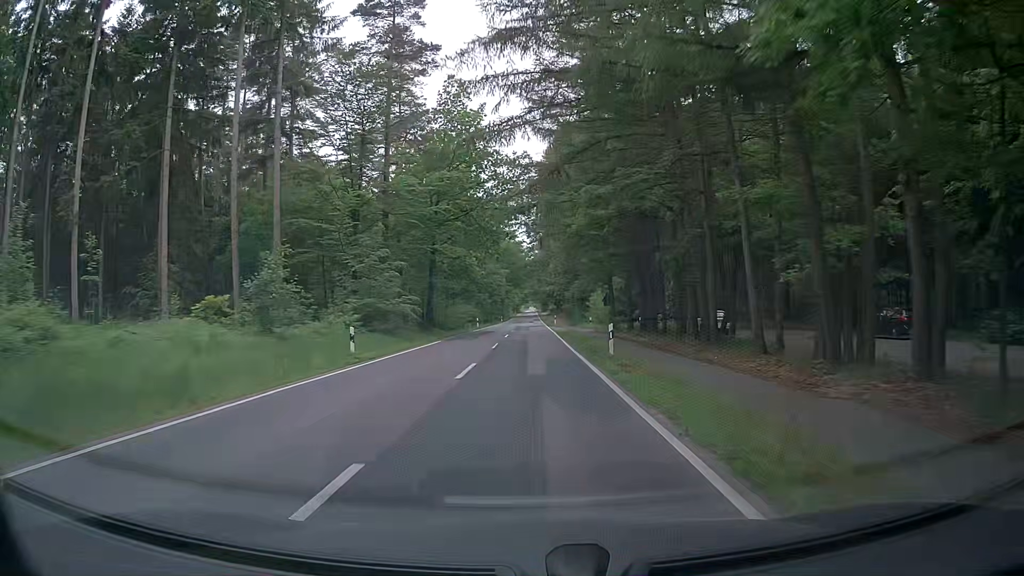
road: tertiary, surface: asphalt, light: Day
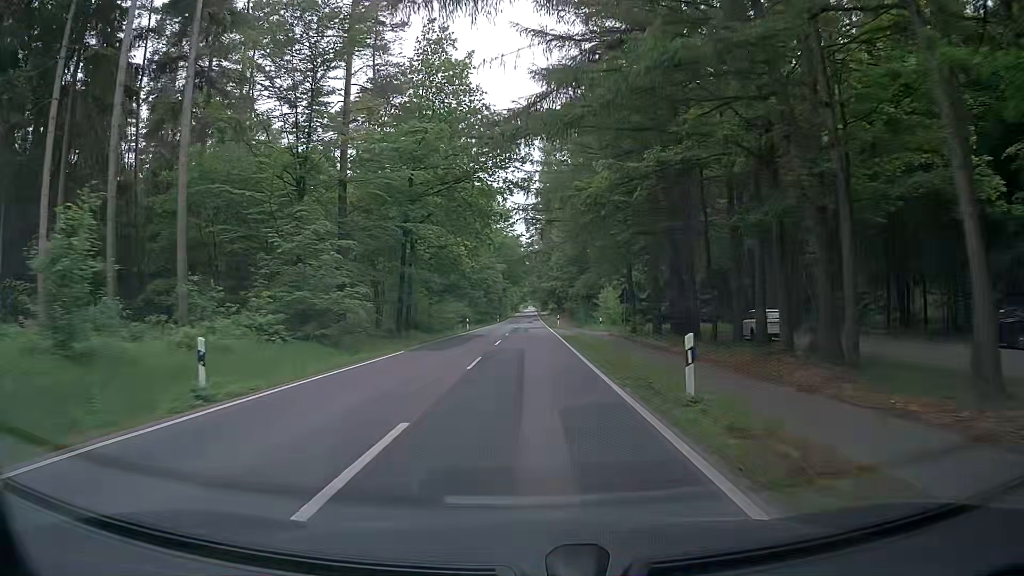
(-0.1, +10.0) m; -1°
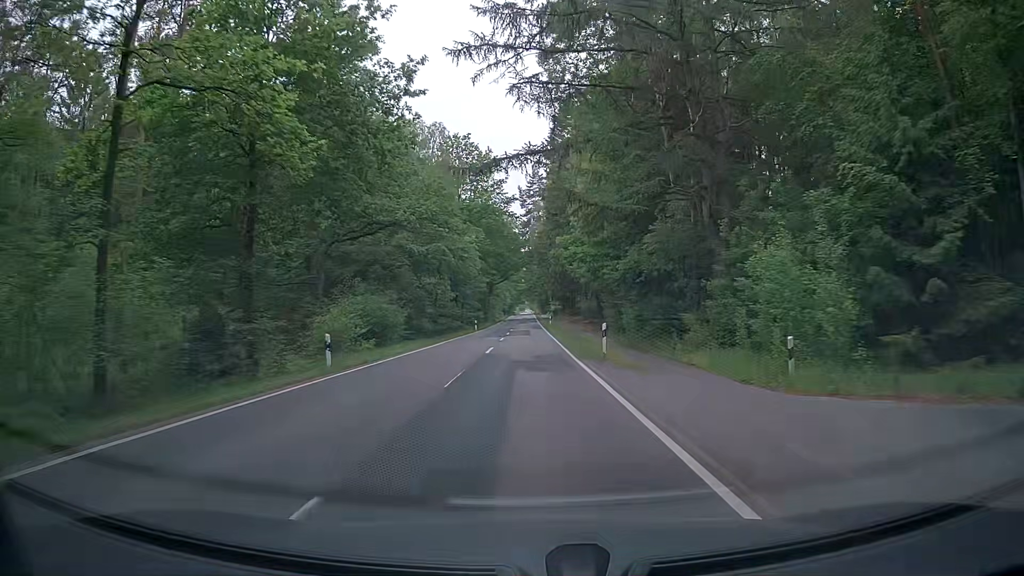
(+0.3, +39.9) m; +1°
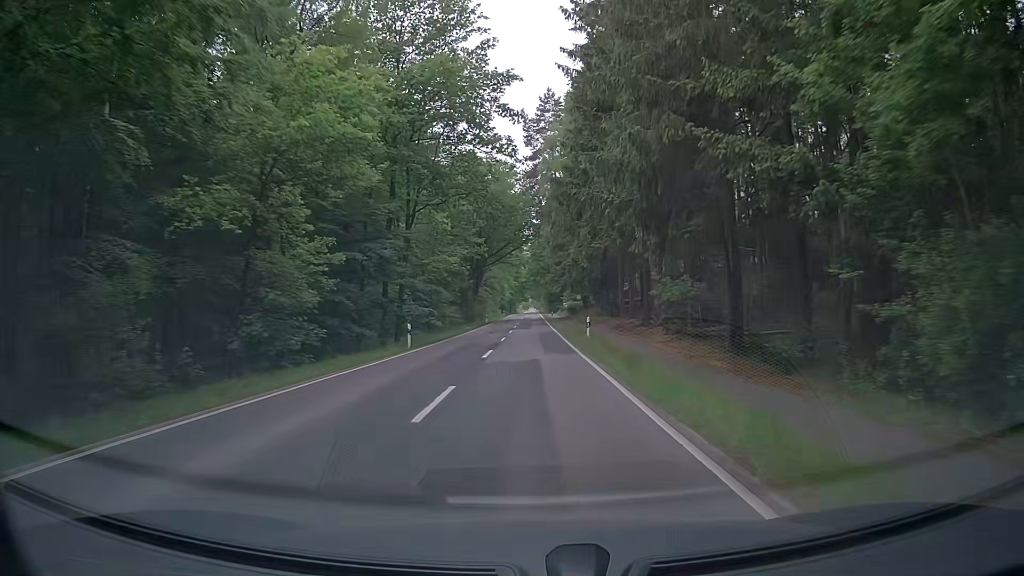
(-0.8, +41.2) m; -1°
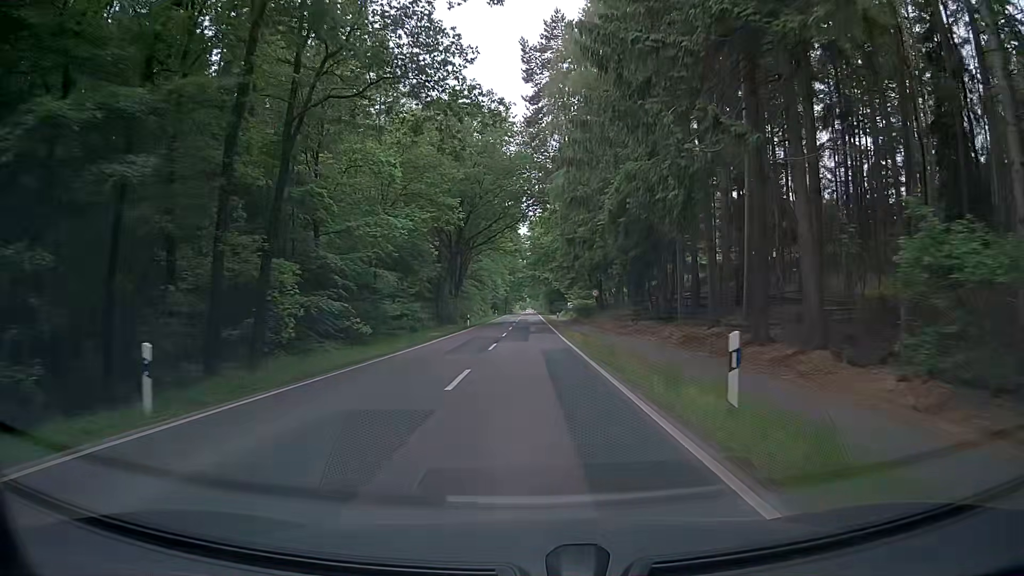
(-0.1, +21.0) m; 0°
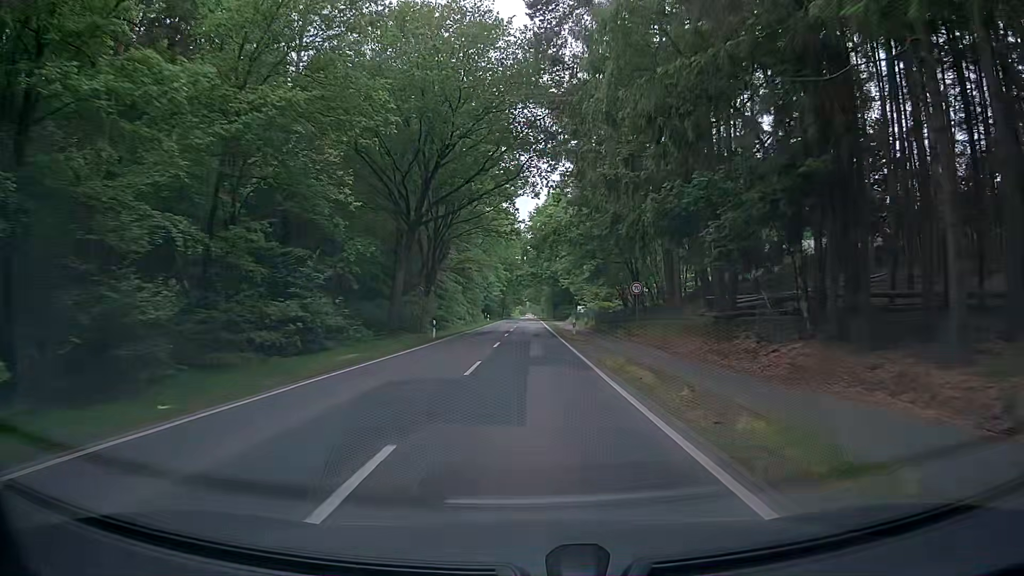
(+0.3, +21.2) m; +1°
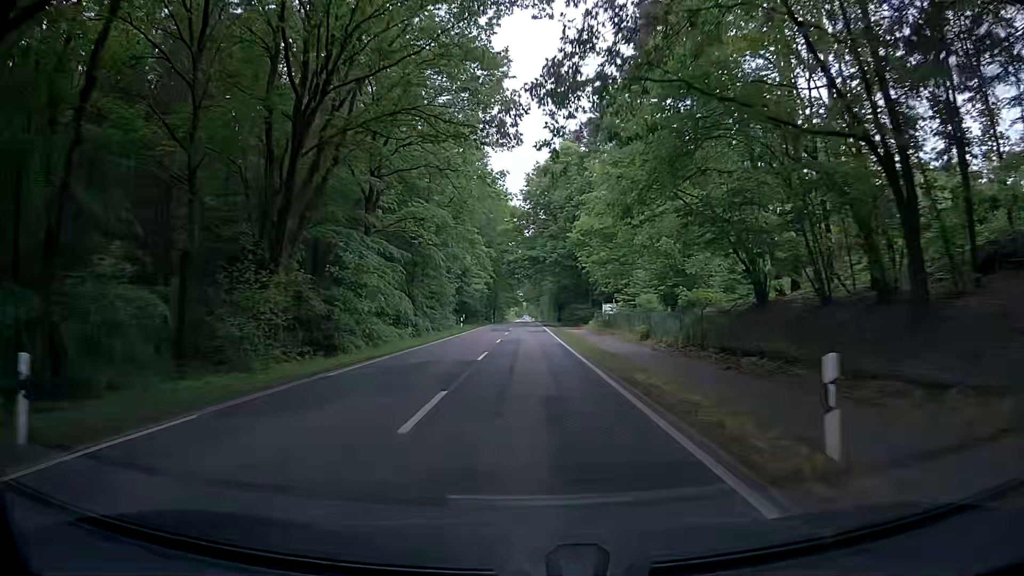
(-0.4, +31.9) m; -1°
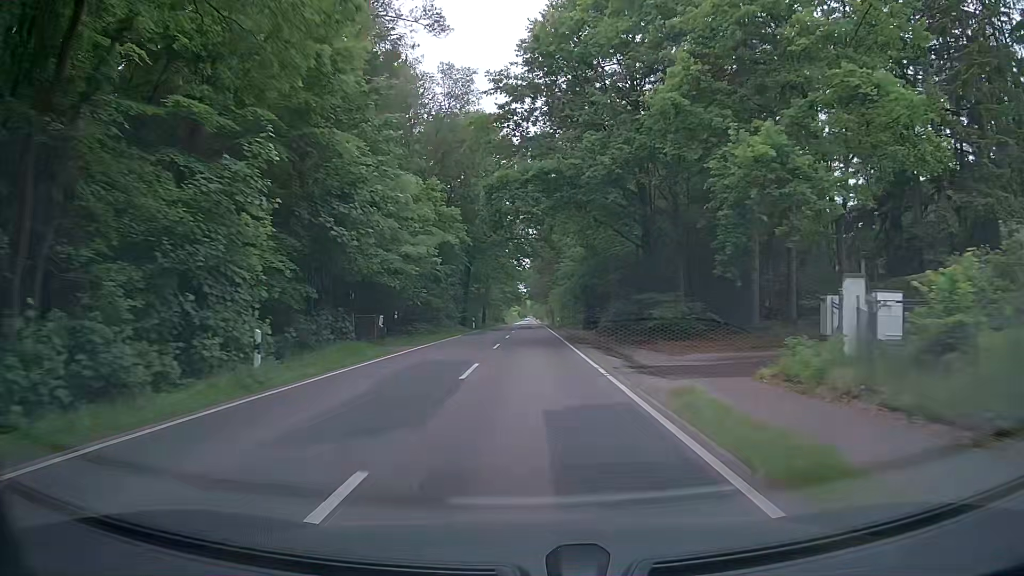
(+0.3, +42.7) m; 0°
(0, +10) (0, +20) (0, +30) (0, +40) (+1, +50) (+1, +60) (+1, +70) (+1, +80) (+1, +90) (+1, +100) m
